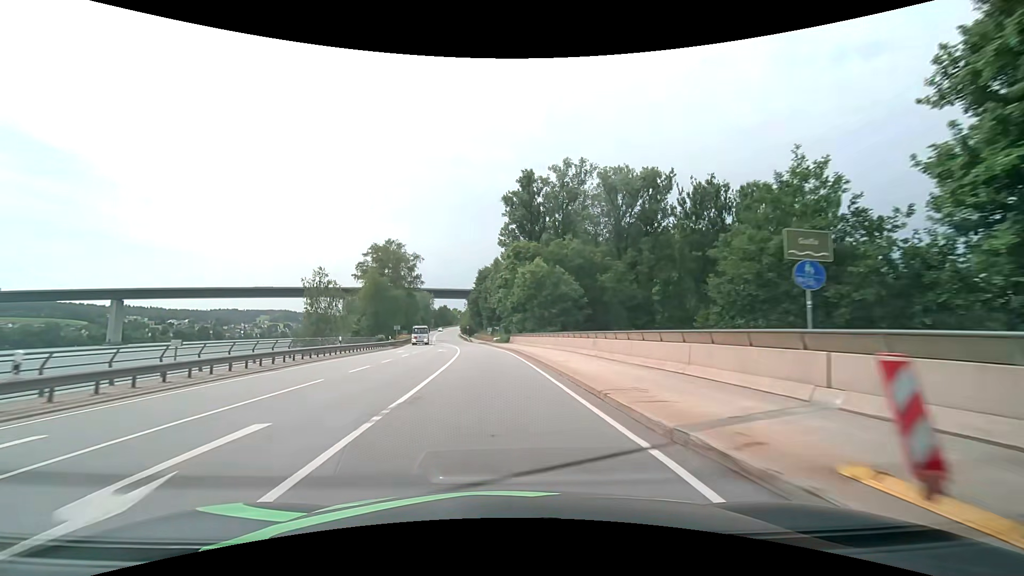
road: primary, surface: asphalt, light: Day
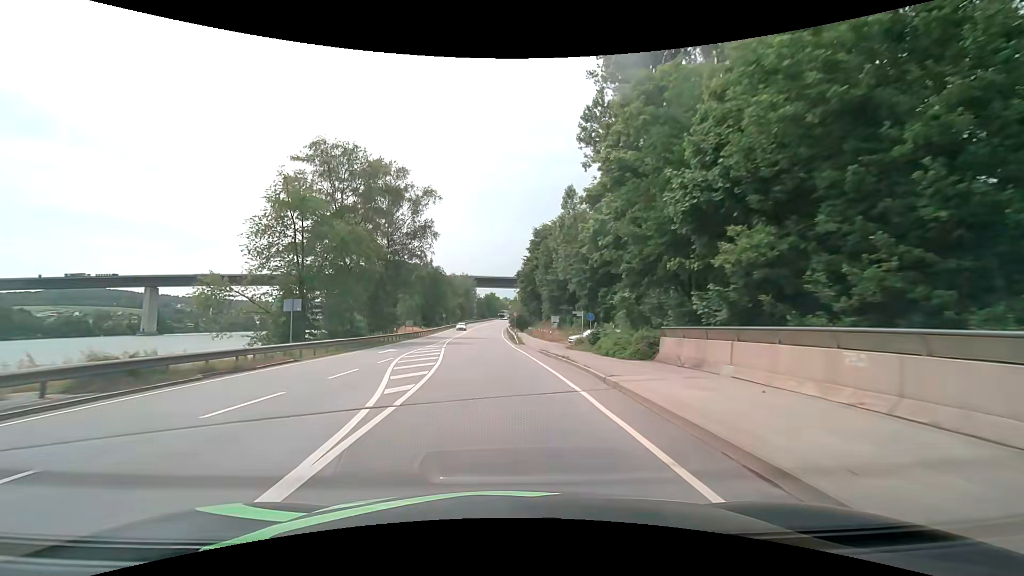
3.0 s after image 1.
(-3.3, +52.8) m; -6°
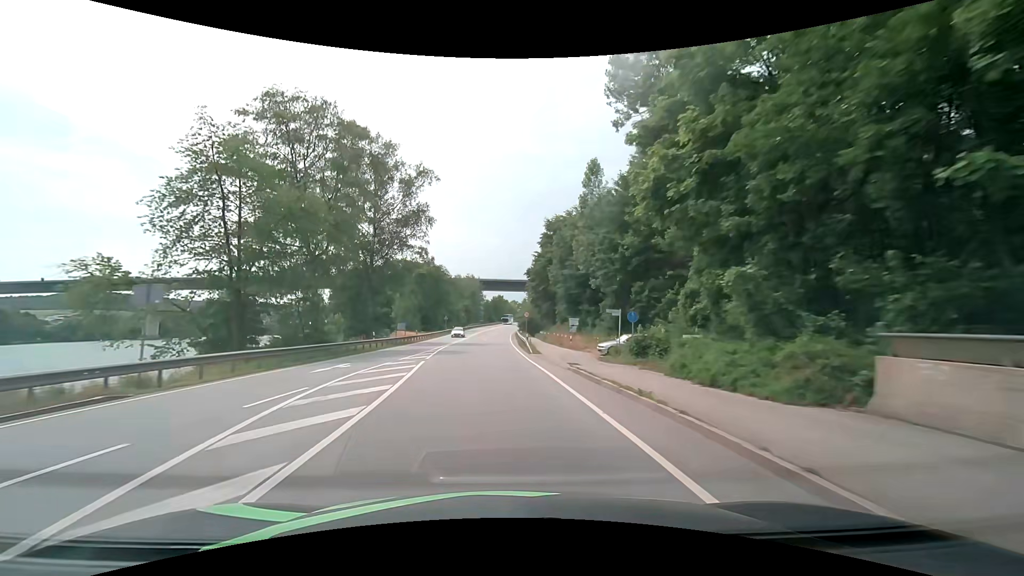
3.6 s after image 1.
(-0.1, +10.9) m; -1°
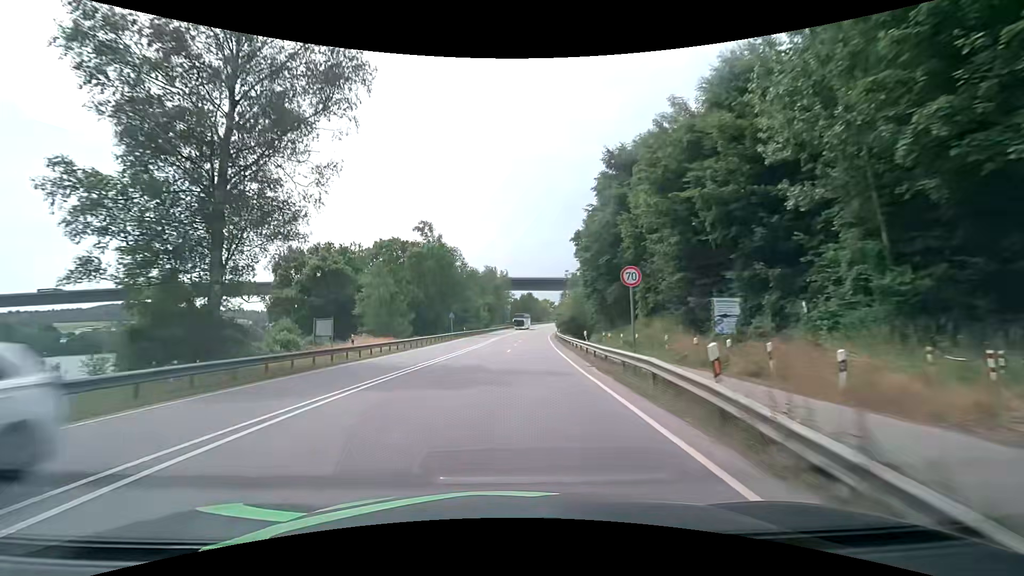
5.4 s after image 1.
(-0.8, +33.1) m; -3°
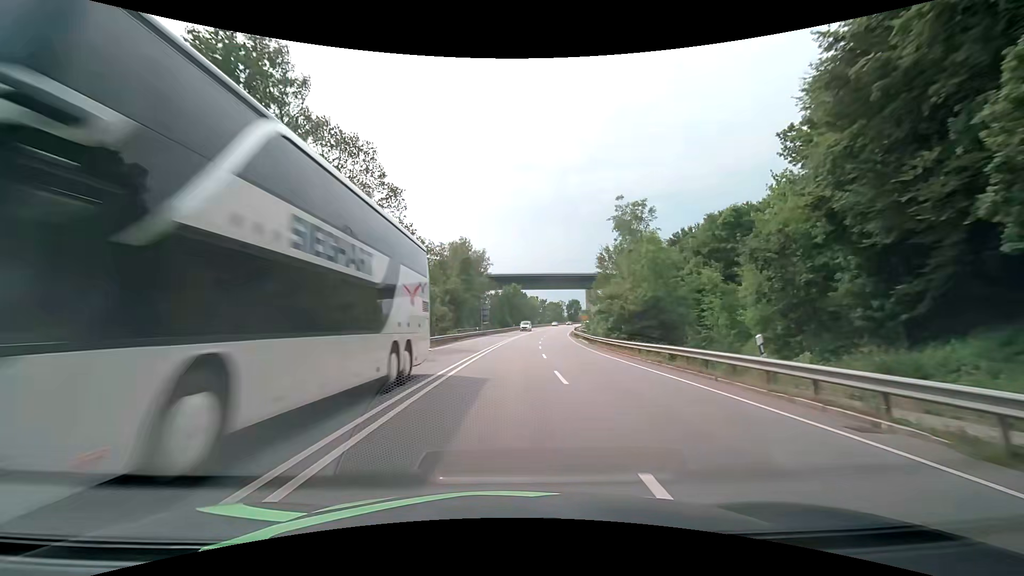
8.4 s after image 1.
(-0.4, +55.3) m; +2°
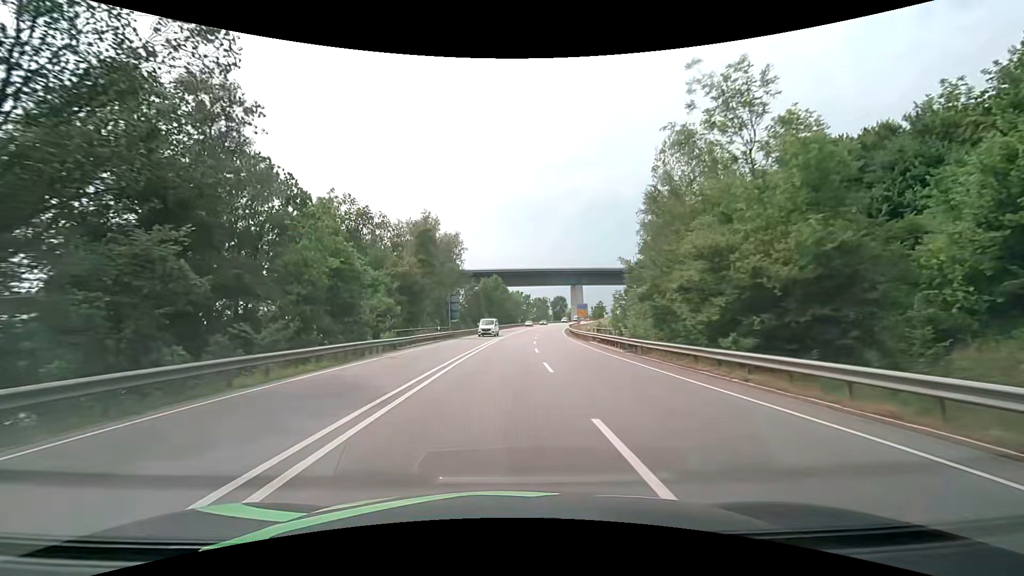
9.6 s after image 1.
(+0.4, +21.2) m; +2°
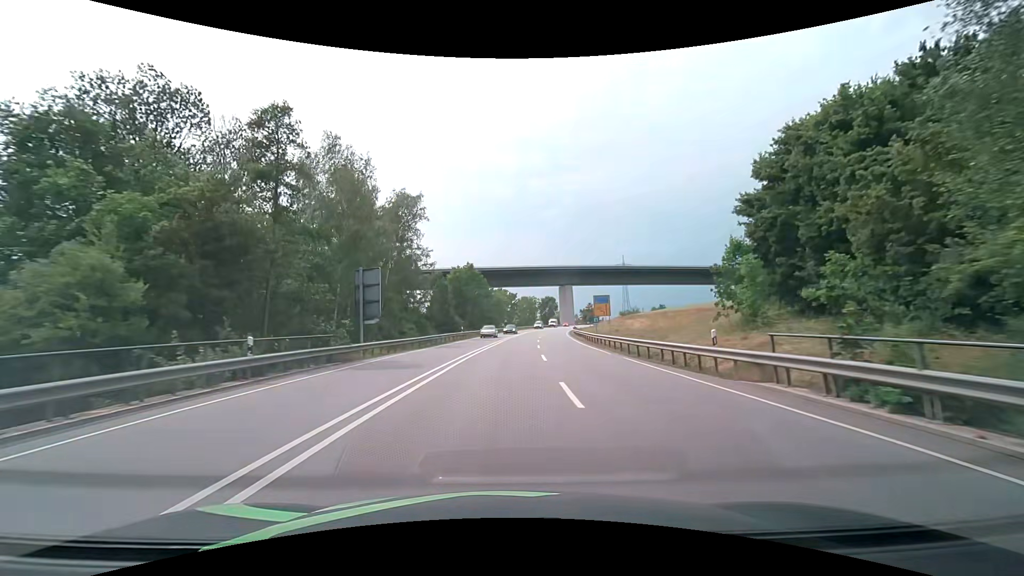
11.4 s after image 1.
(+0.6, +31.0) m; +2°
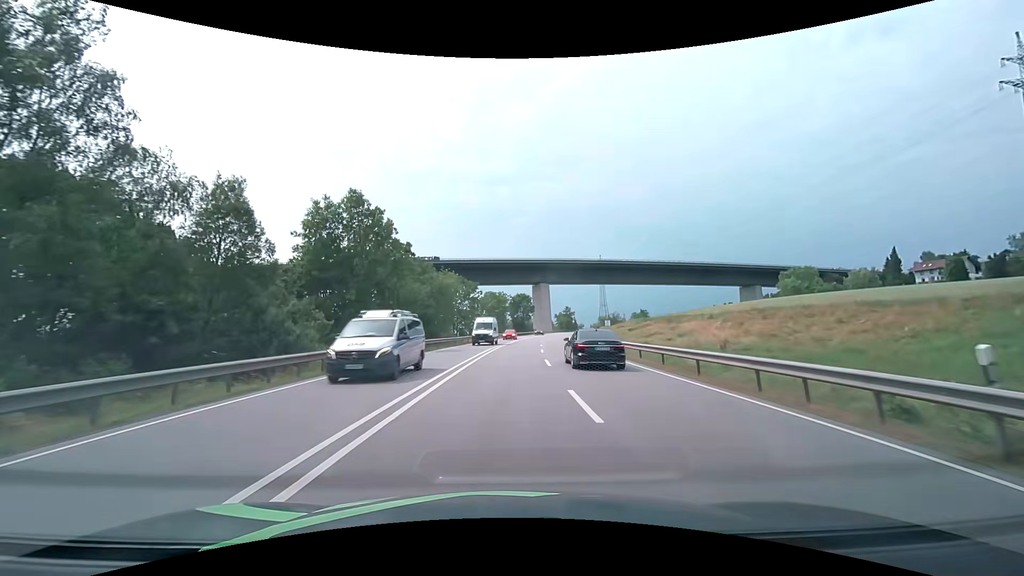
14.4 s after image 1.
(+1.9, +49.1) m; +4°
(0, +10) (0, +20) (+1, +30) (+1, +40) (+2, +50) (+3, +60) (+4, +70) (+5, +80) (+6, +90) (+8, +100) m
